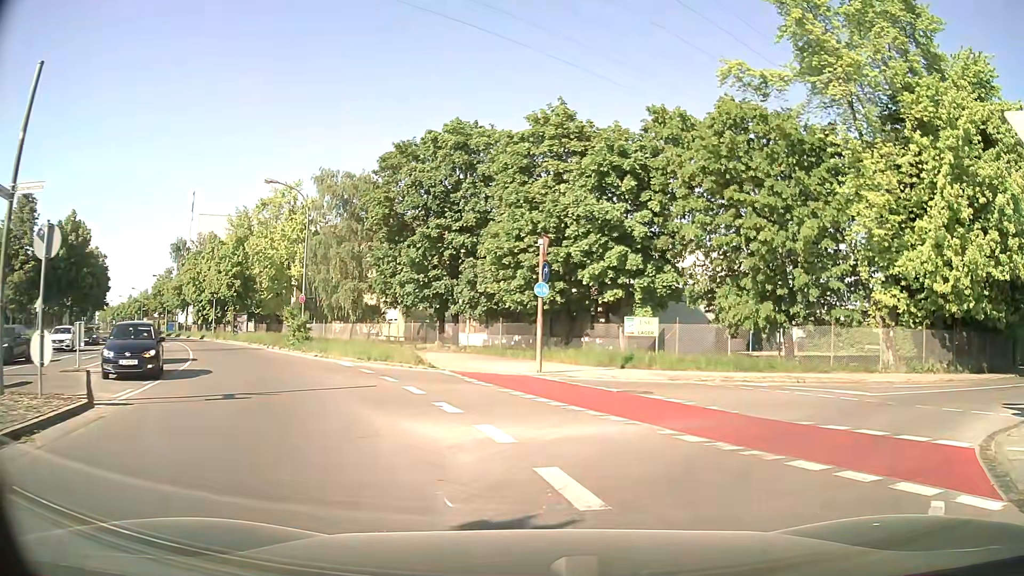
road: tertiary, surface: asphalt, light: Day
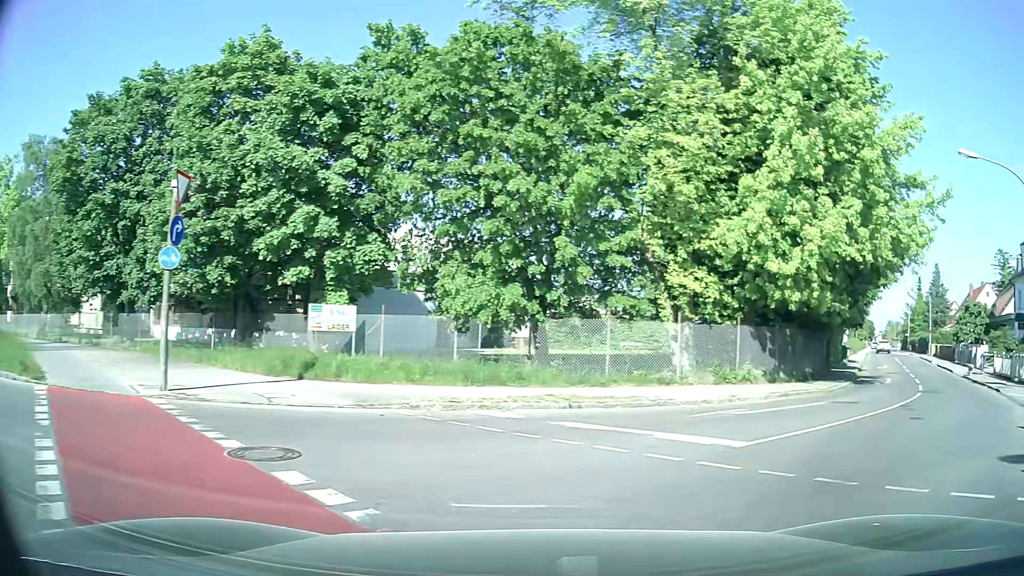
(+1.3, +7.4) m; +24°
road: unclassified
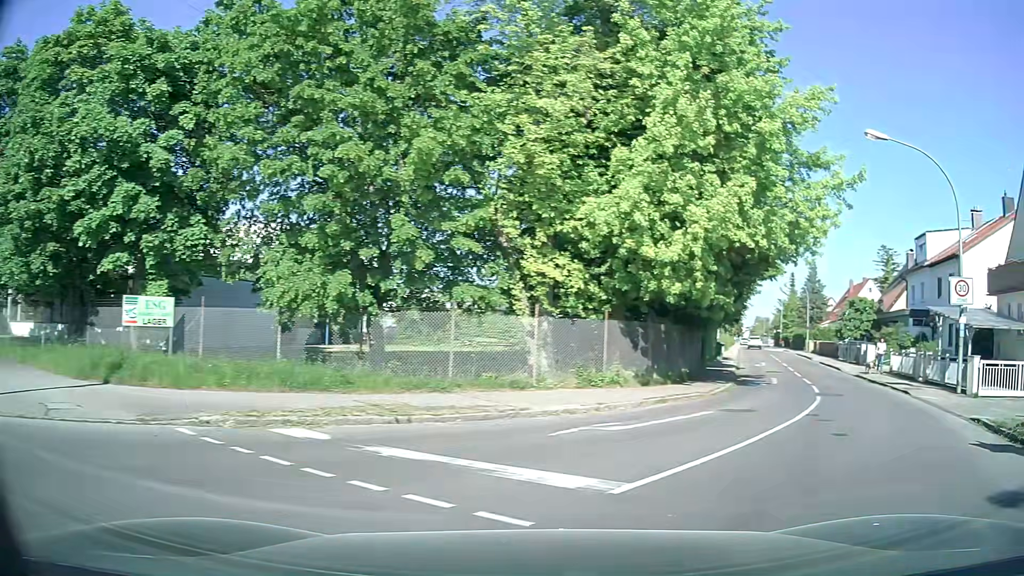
(+0.2, +2.5) m; +11°
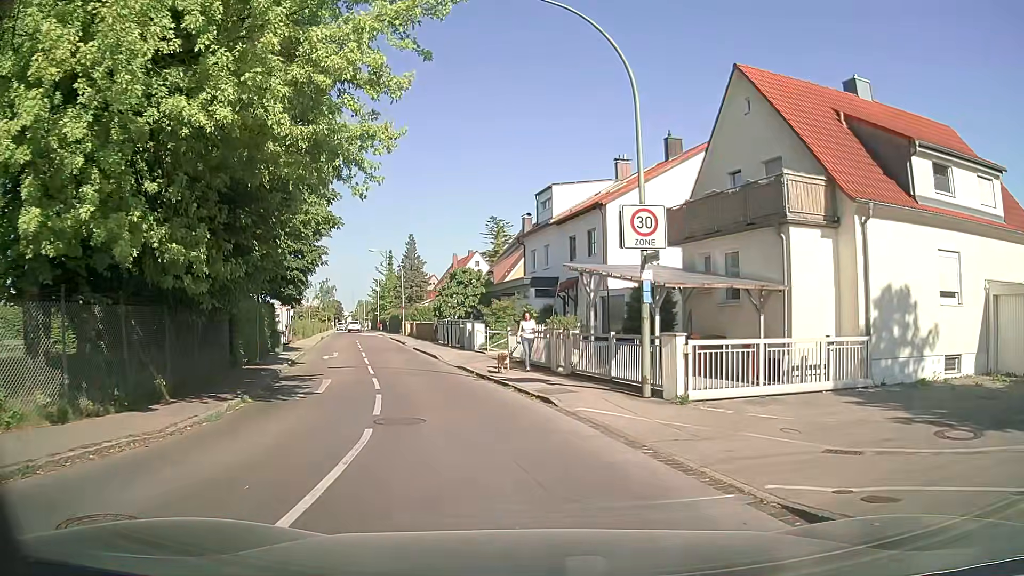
(+3.6, +8.2) m; +36°
